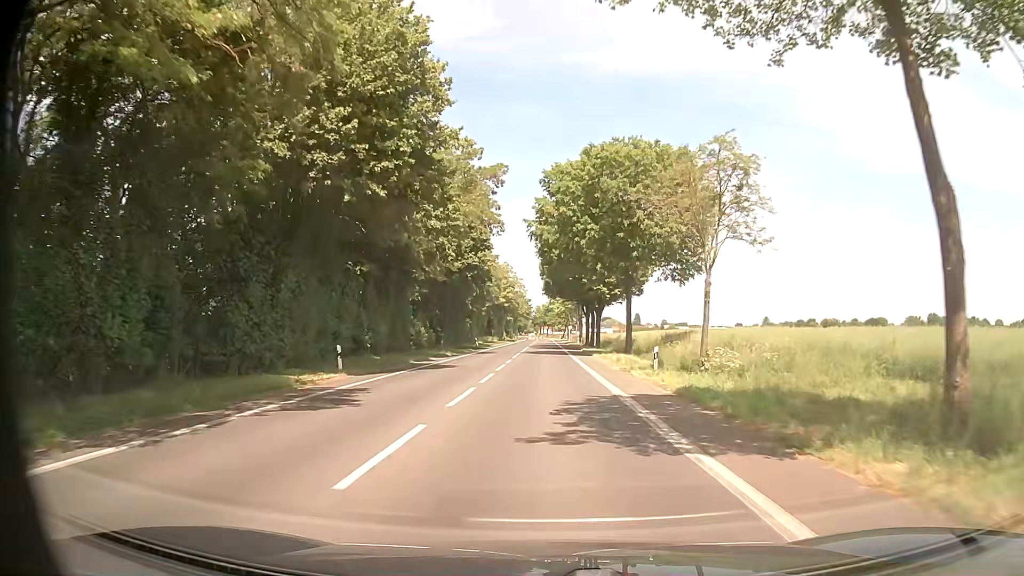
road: tertiary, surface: asphalt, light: Day
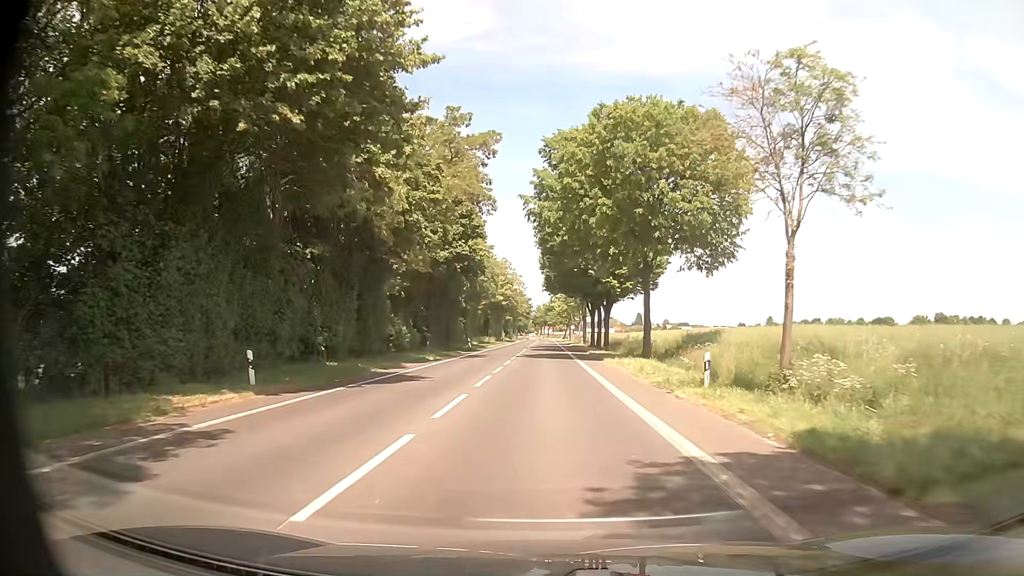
(-0.1, +7.8) m; -1°
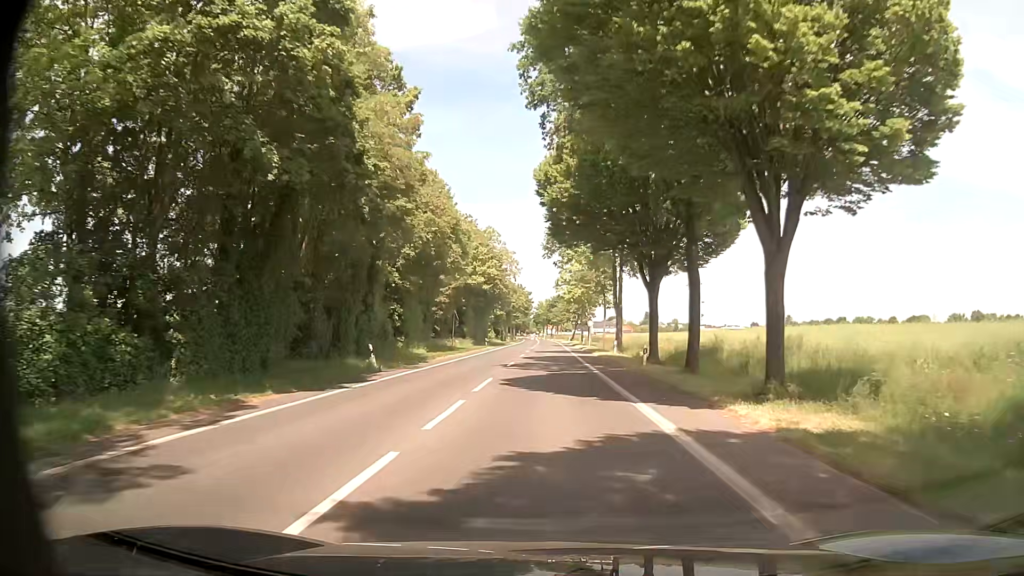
(-0.1, +38.9) m; -1°
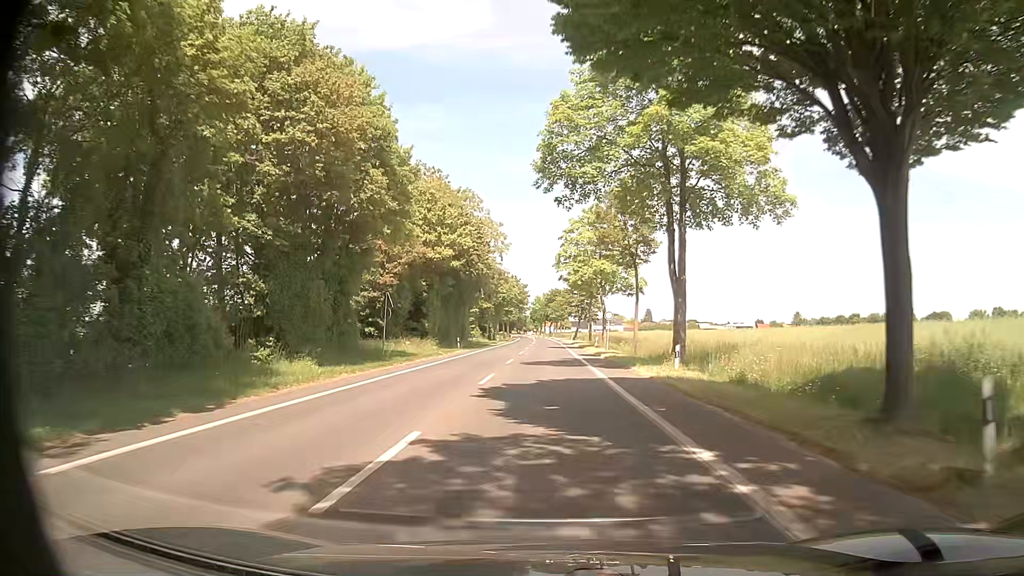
(+0.1, +23.4) m; 0°
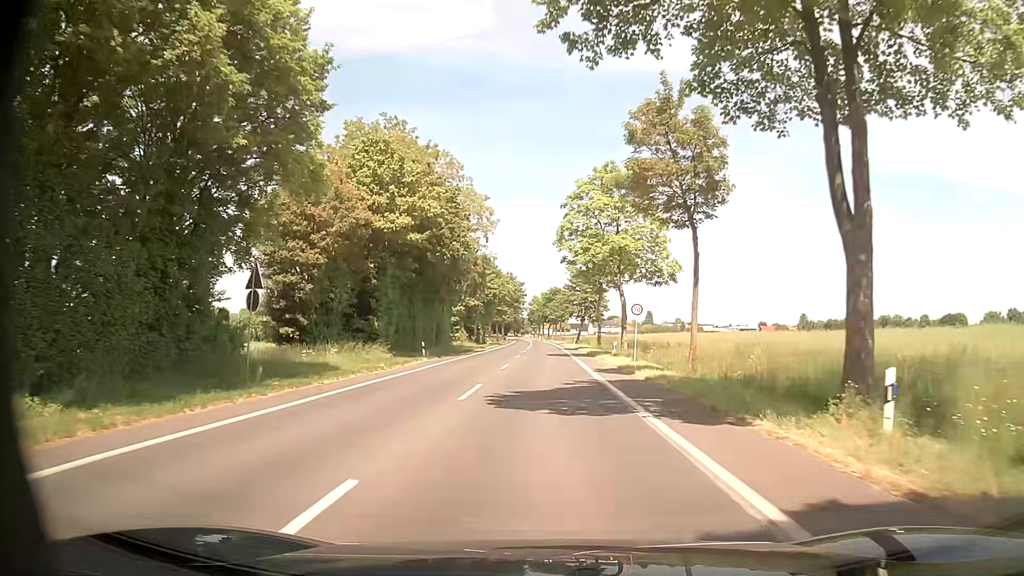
(0.0, +15.6) m; +1°
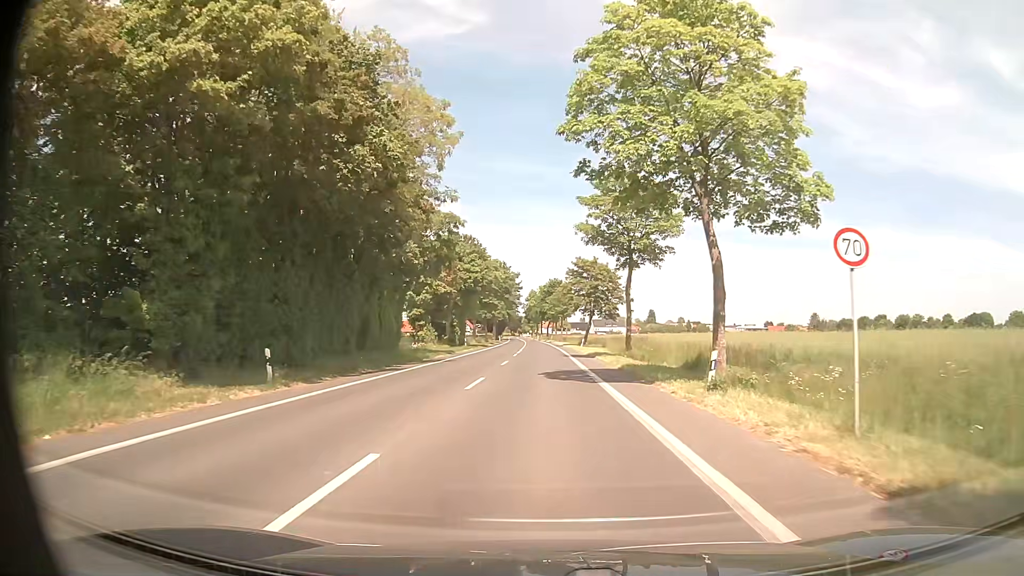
(0.0, +23.4) m; 0°
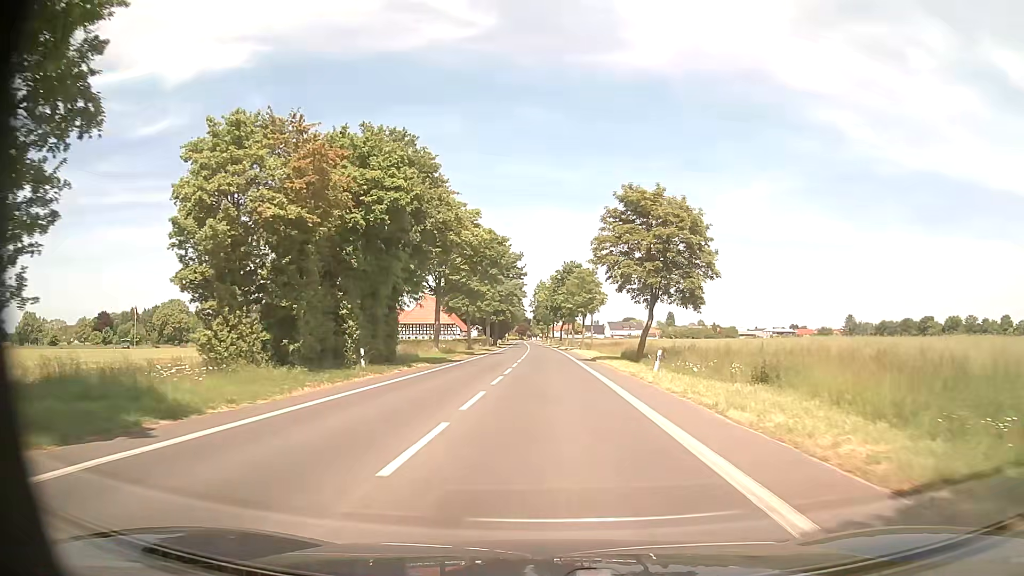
(-0.3, +41.4) m; 0°
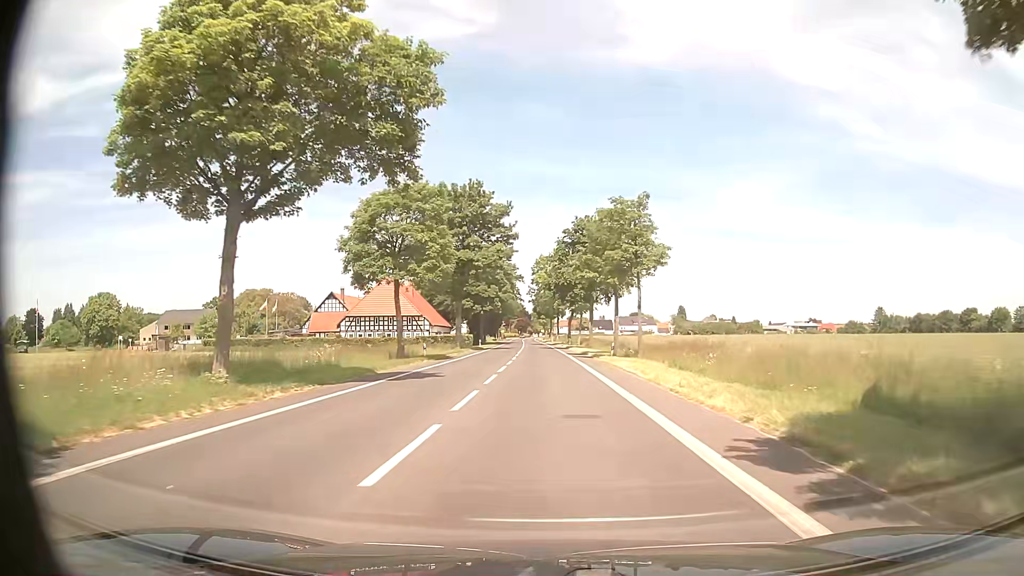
(-0.3, +38.5) m; -1°
(0, +10) (0, +20) (0, +30) (0, +40) (0, +50) (-1, +60) (-1, +70) (-1, +80) (-2, +90) (-2, +100) m
